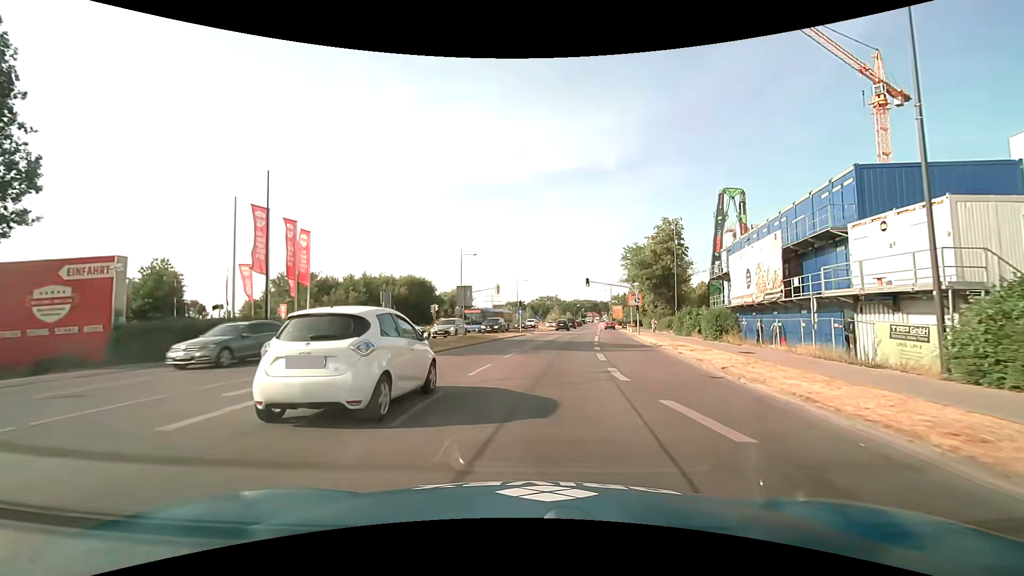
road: secondary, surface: asphalt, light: Day
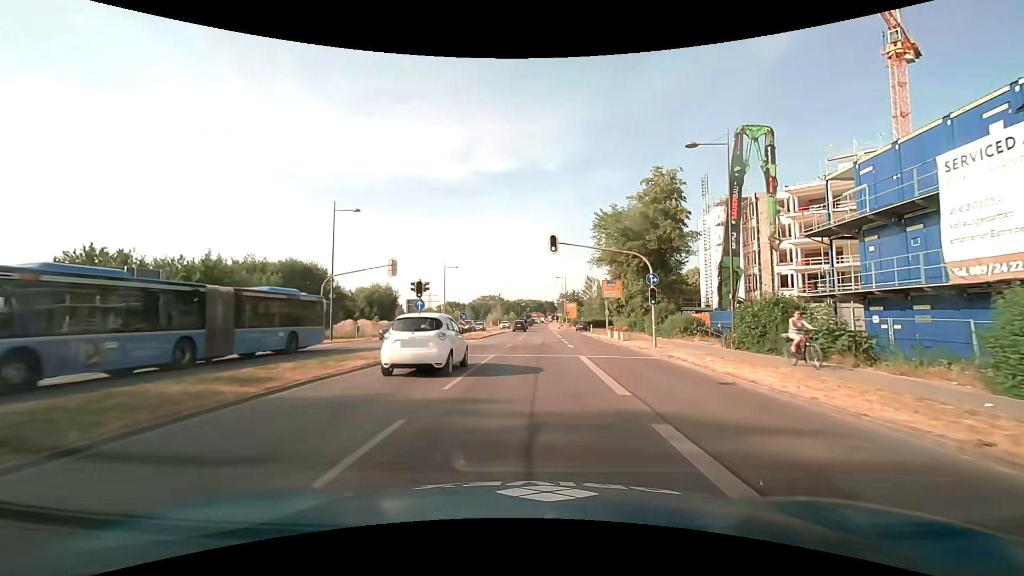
(+1.7, +26.4) m; +7°
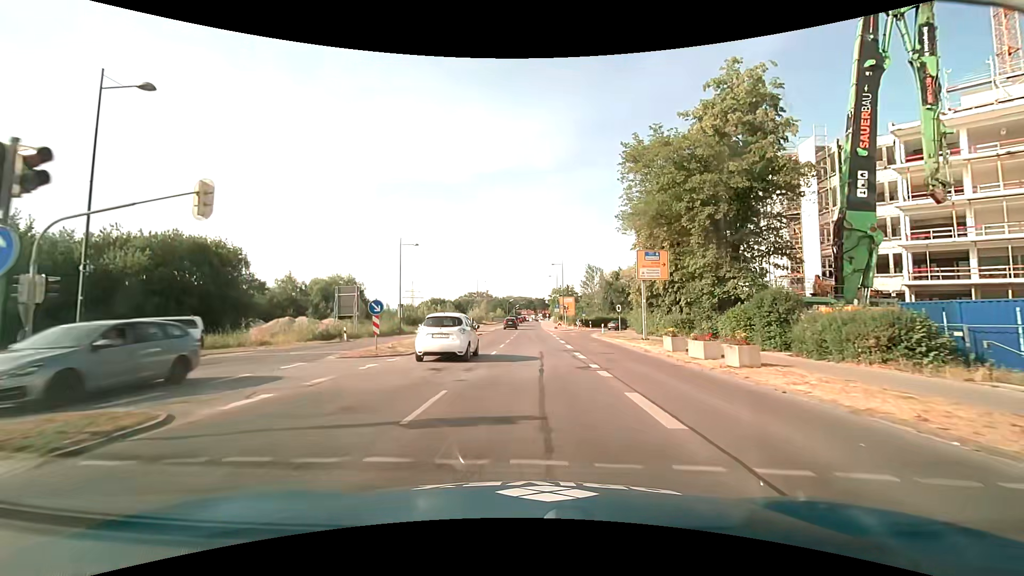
(+0.2, +20.6) m; +1°
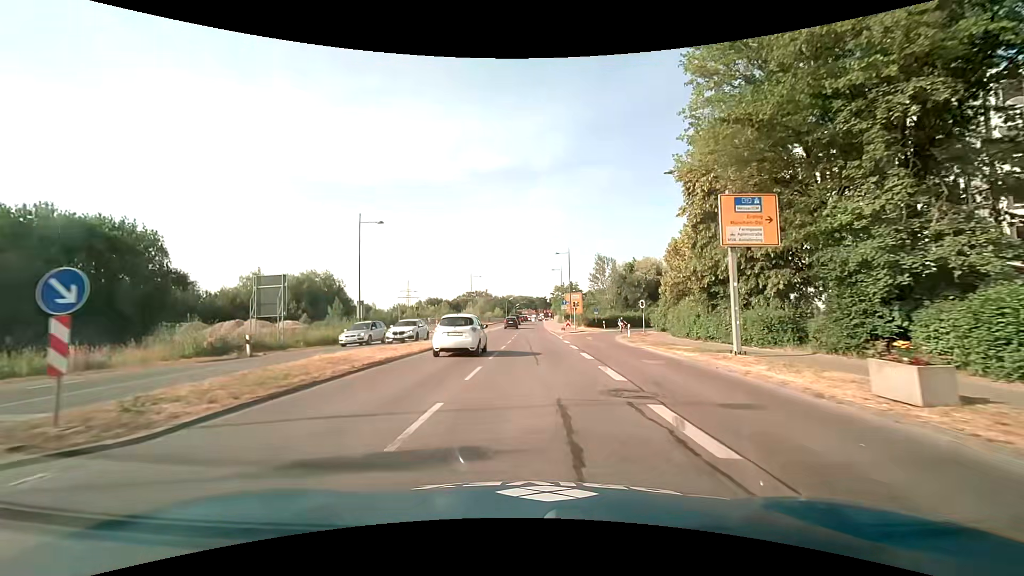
(+0.1, +13.2) m; 0°
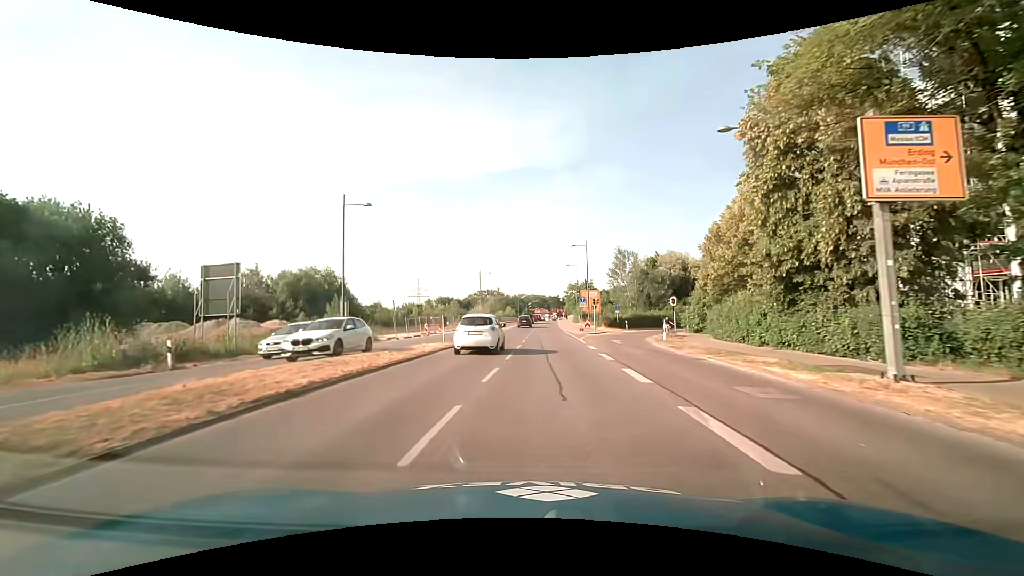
(-0.1, +6.5) m; -2°
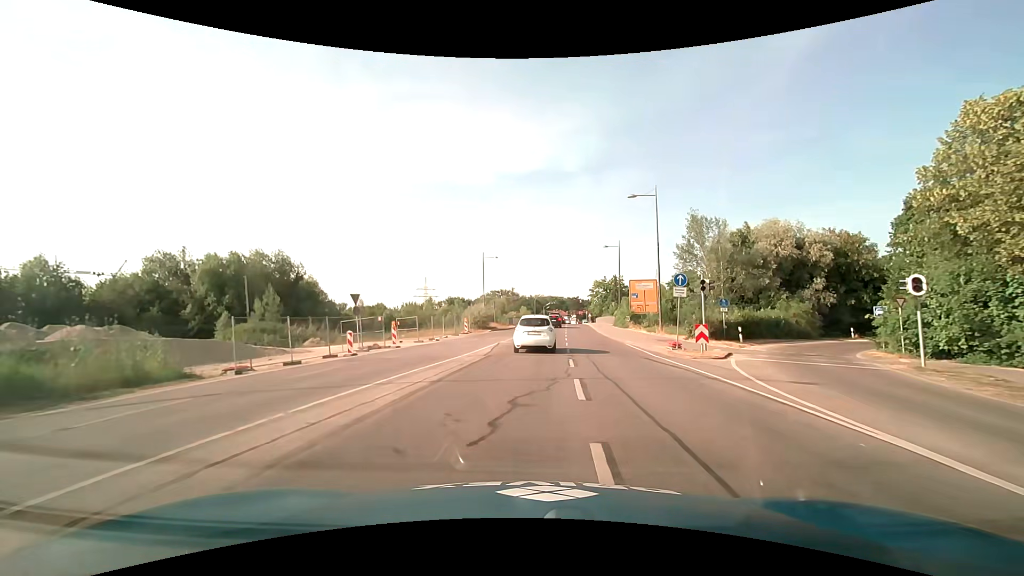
(-0.8, +26.1) m; -2°
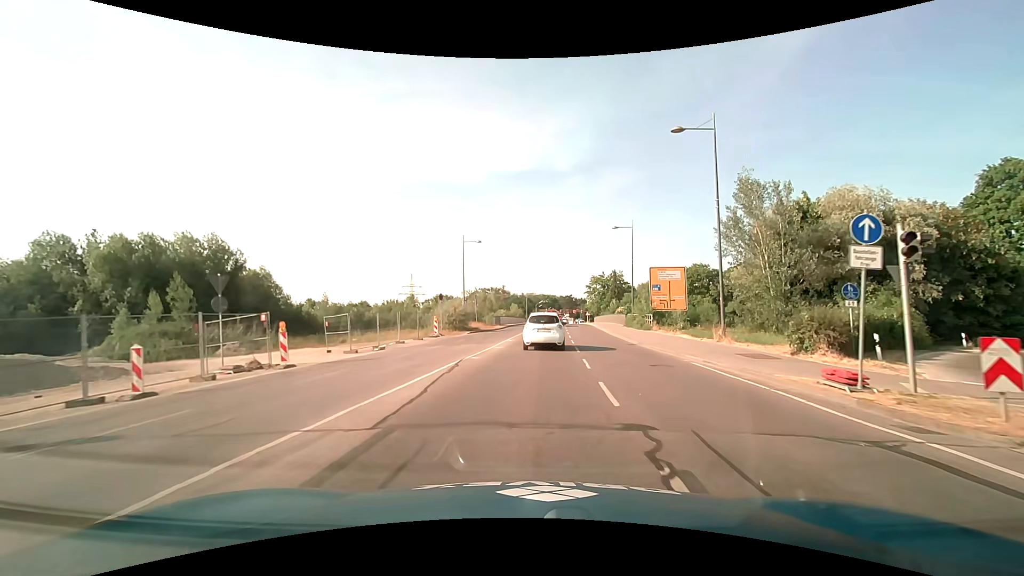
(+0.1, +12.9) m; +1°
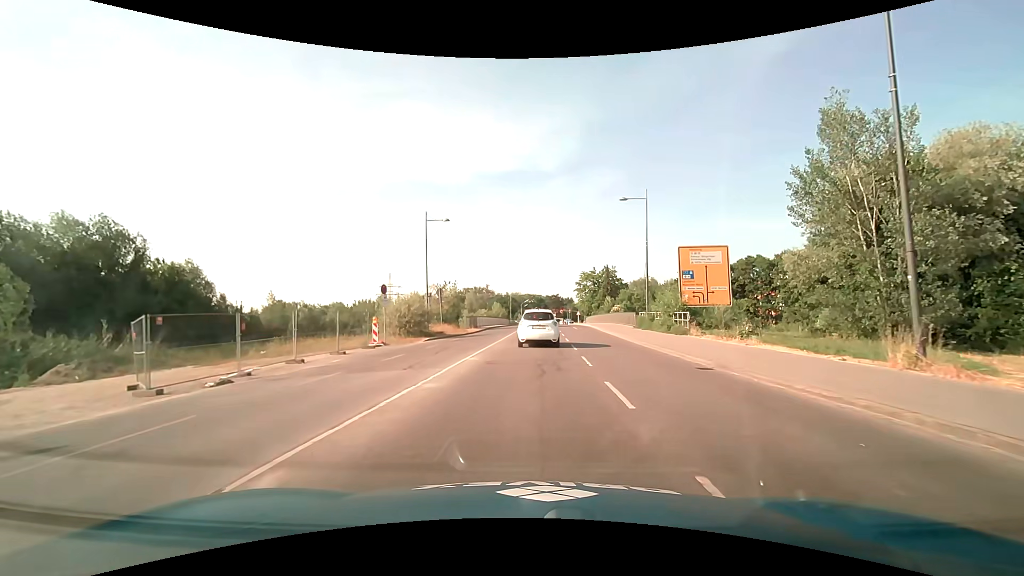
(+0.2, +12.3) m; +2°
(0, +10) (0, +20) (+1, +30) (+1, +40) (+1, +50) (+1, +60) (+2, +70) (+2, +80) (+2, +90) (+3, +100) m
